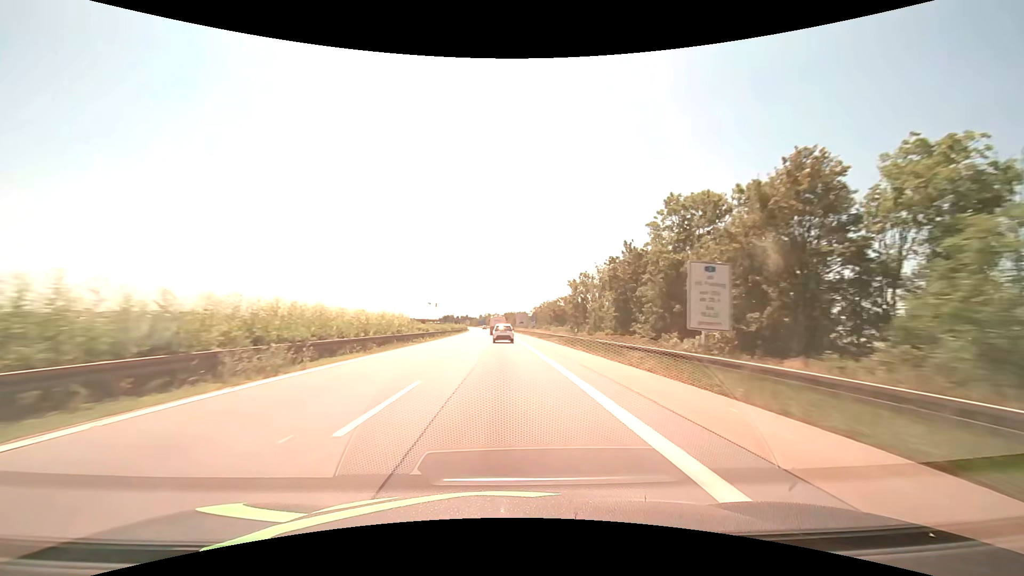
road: motorway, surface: asphalt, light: Day
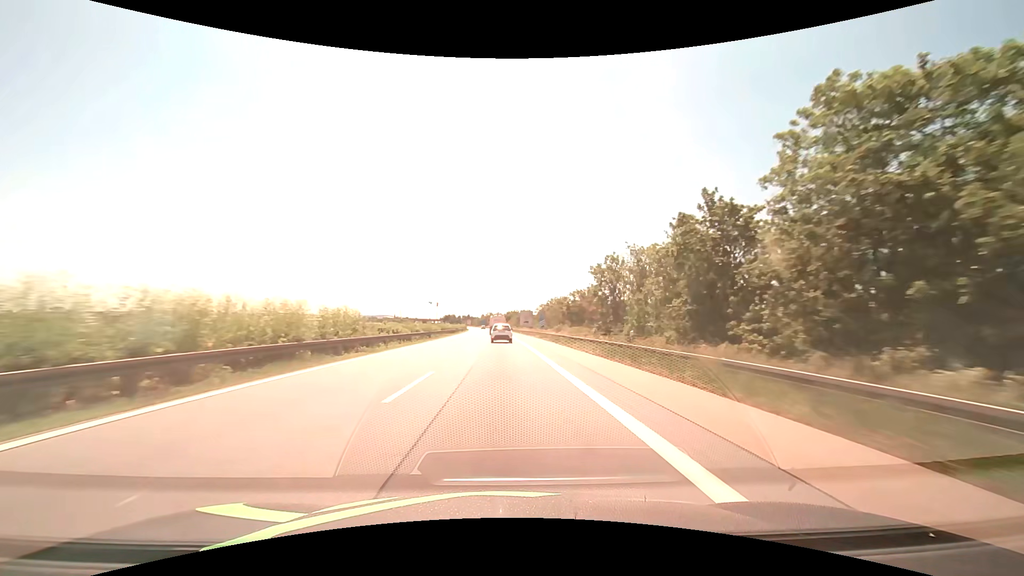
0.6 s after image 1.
(0.0, +15.3) m; 0°
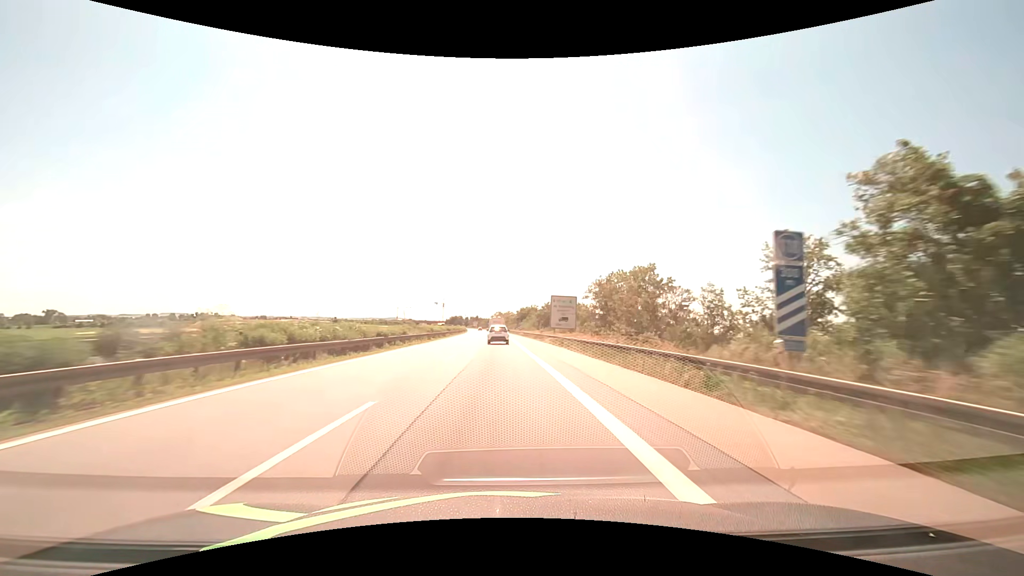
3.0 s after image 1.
(-0.6, +59.5) m; -1°
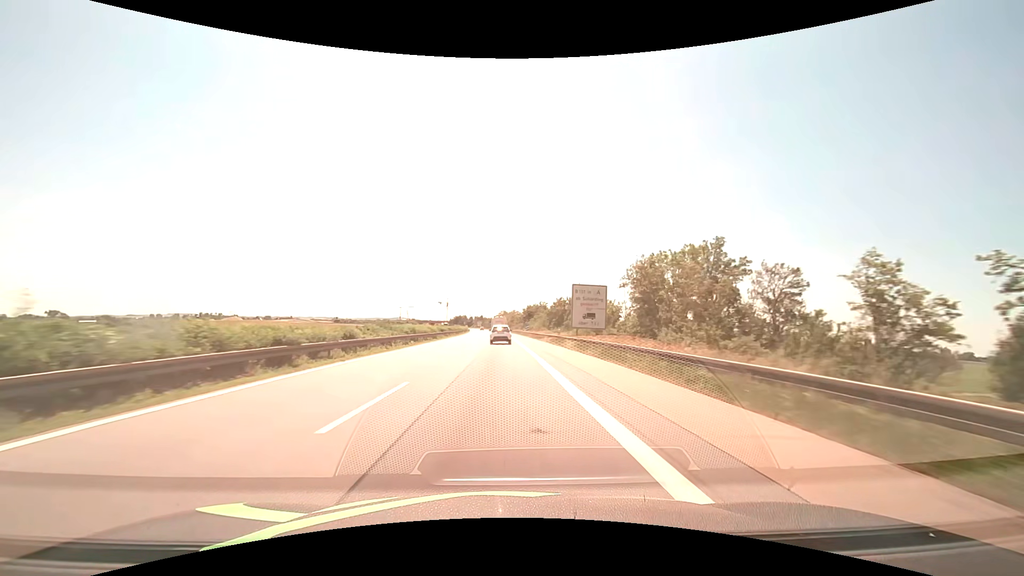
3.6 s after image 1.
(0.0, +14.6) m; -1°
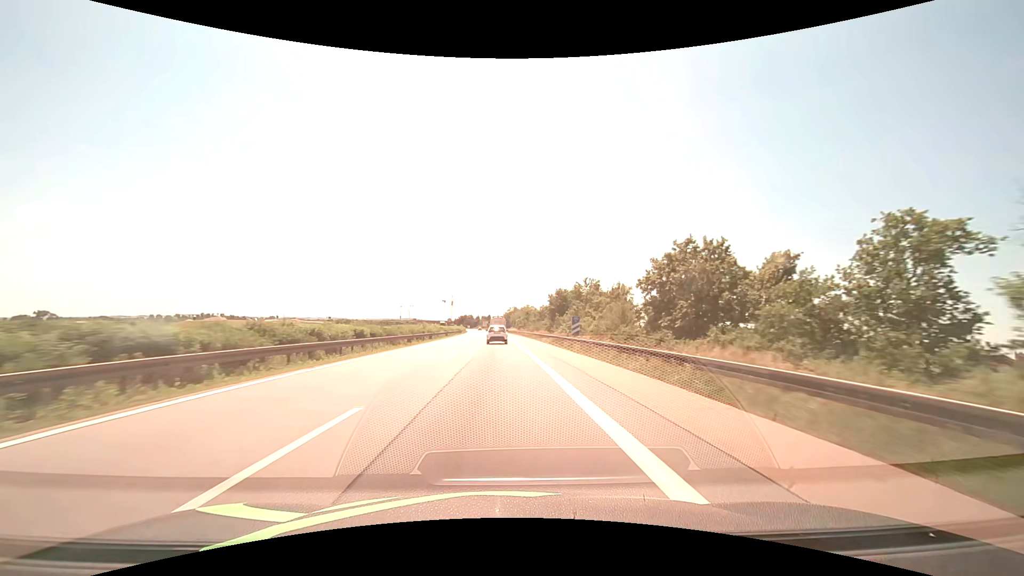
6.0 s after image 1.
(-0.6, +58.1) m; -1°
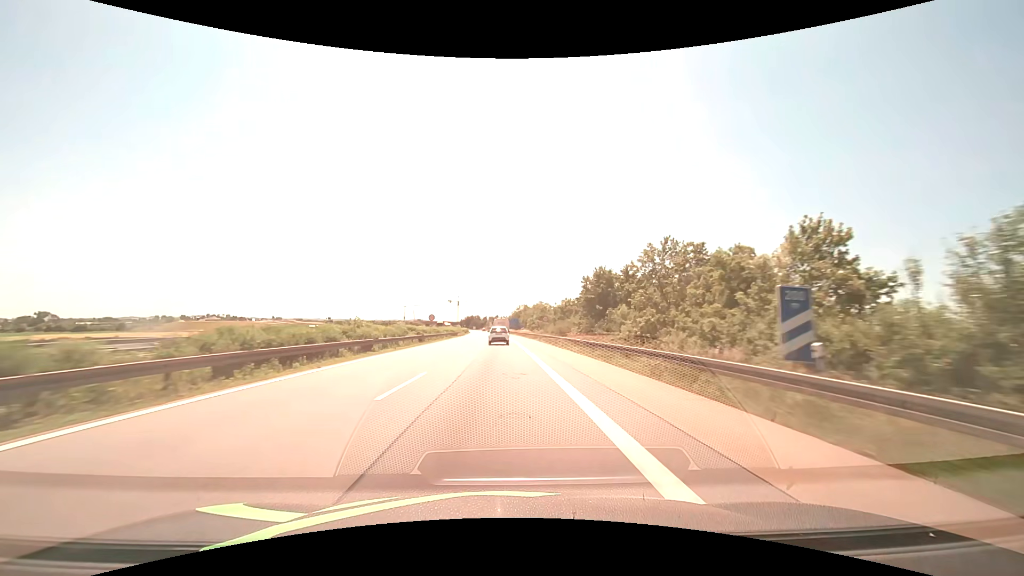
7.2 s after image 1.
(-0.2, +28.9) m; -1°
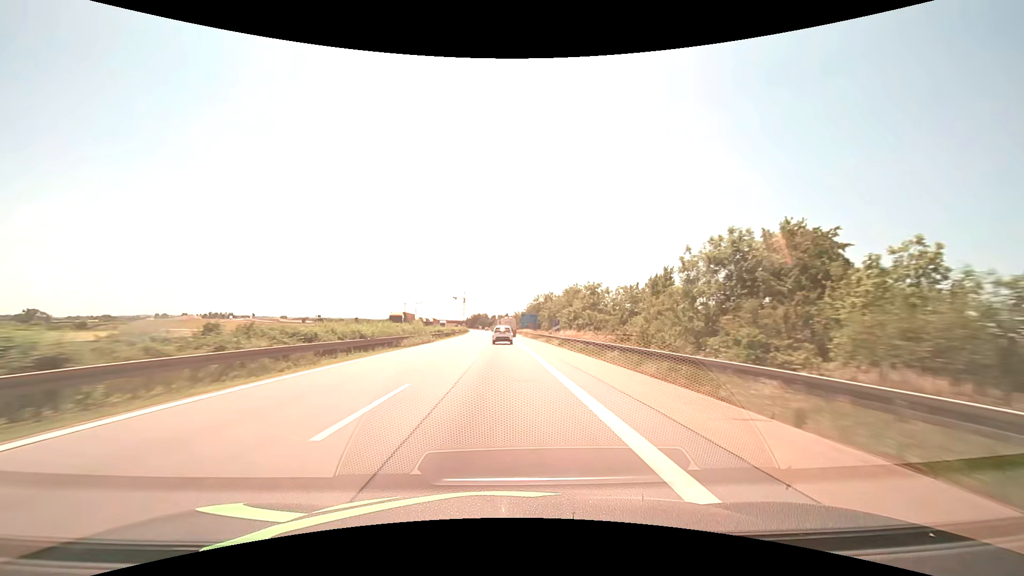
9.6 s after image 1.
(-0.8, +57.5) m; -1°
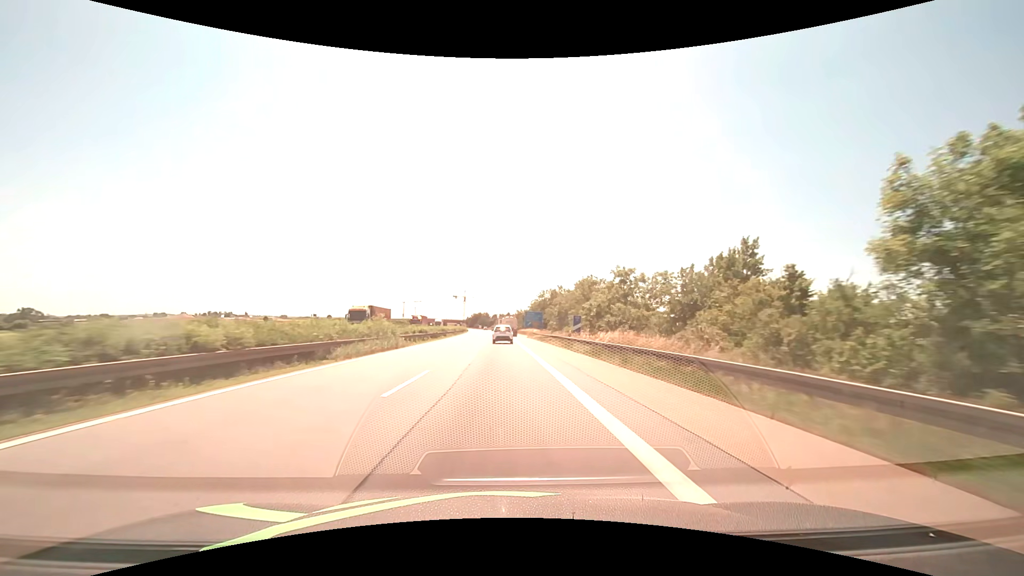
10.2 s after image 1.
(0.0, +14.3) m; 0°
